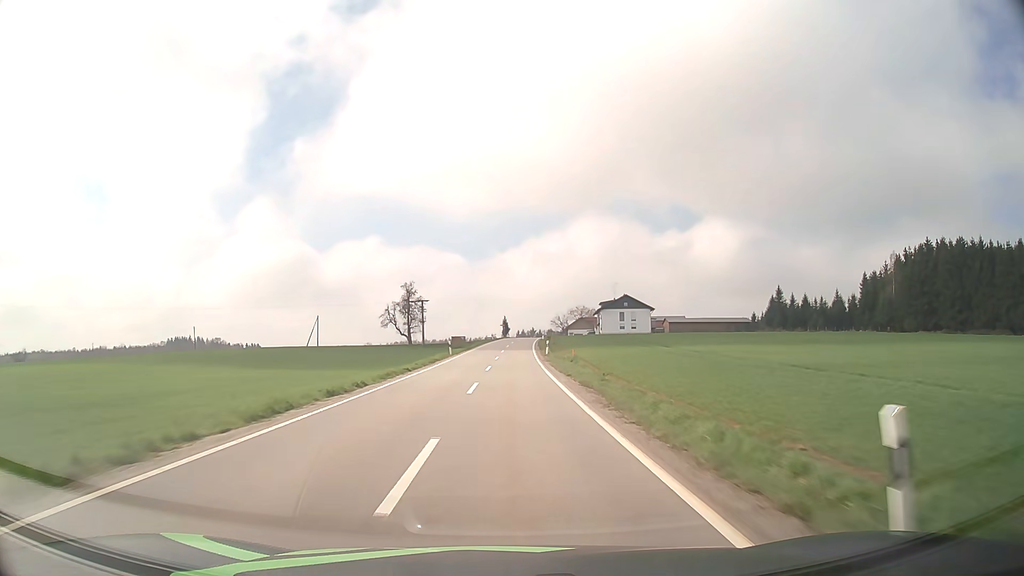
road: tertiary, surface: asphalt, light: Day
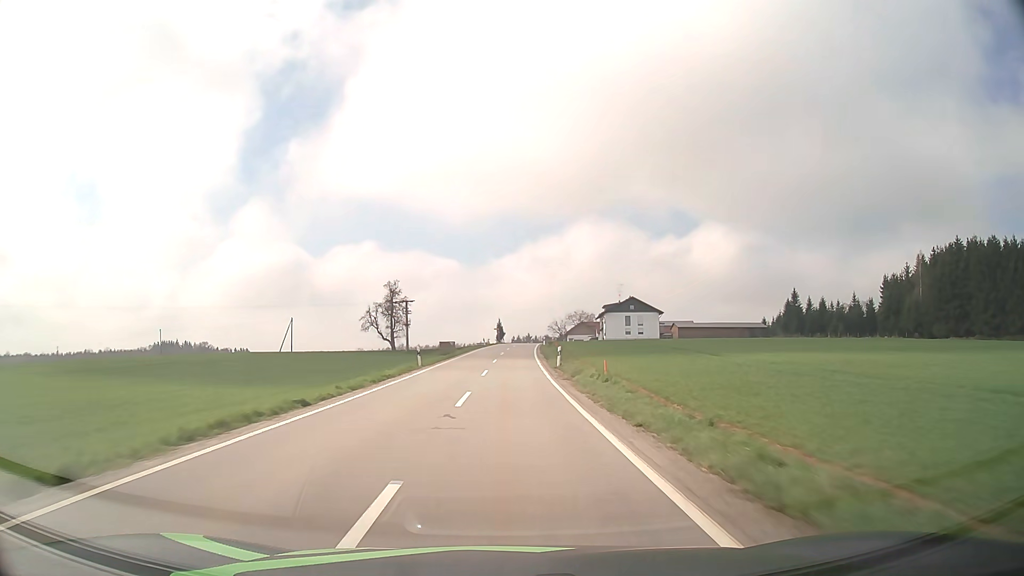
(+0.1, +14.9) m; 0°
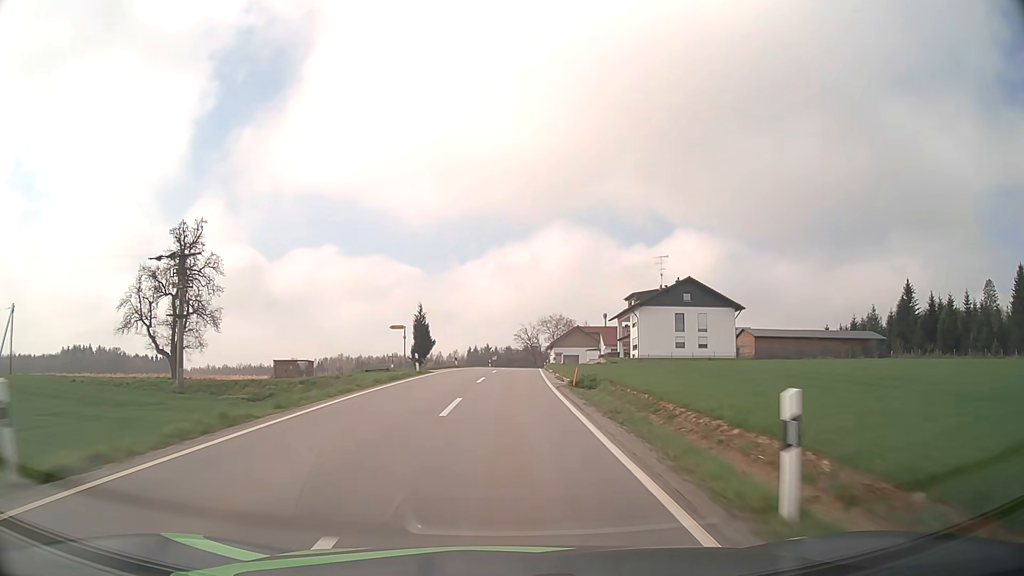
(+1.7, +73.7) m; +3°
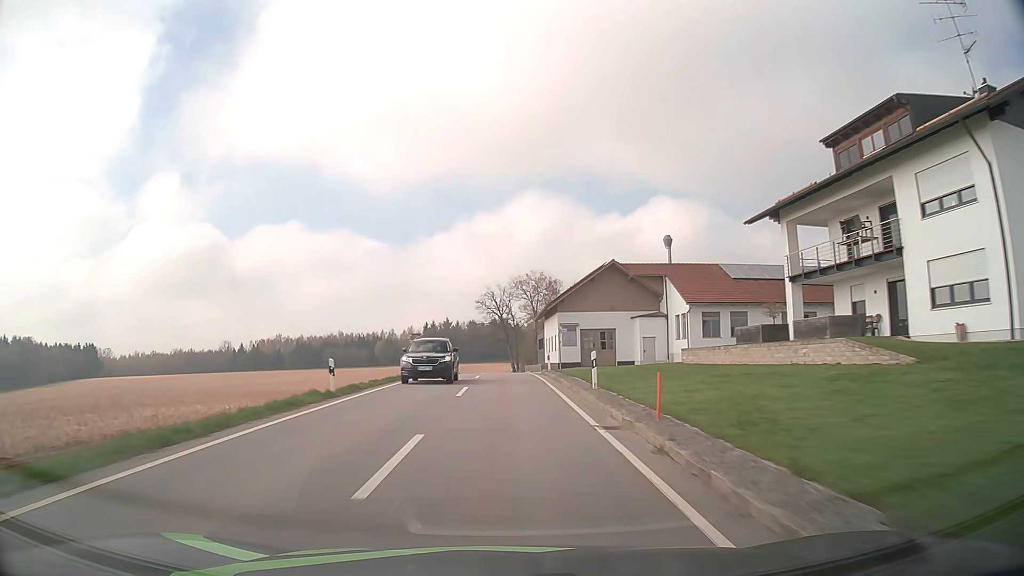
(+1.9, +66.1) m; +3°
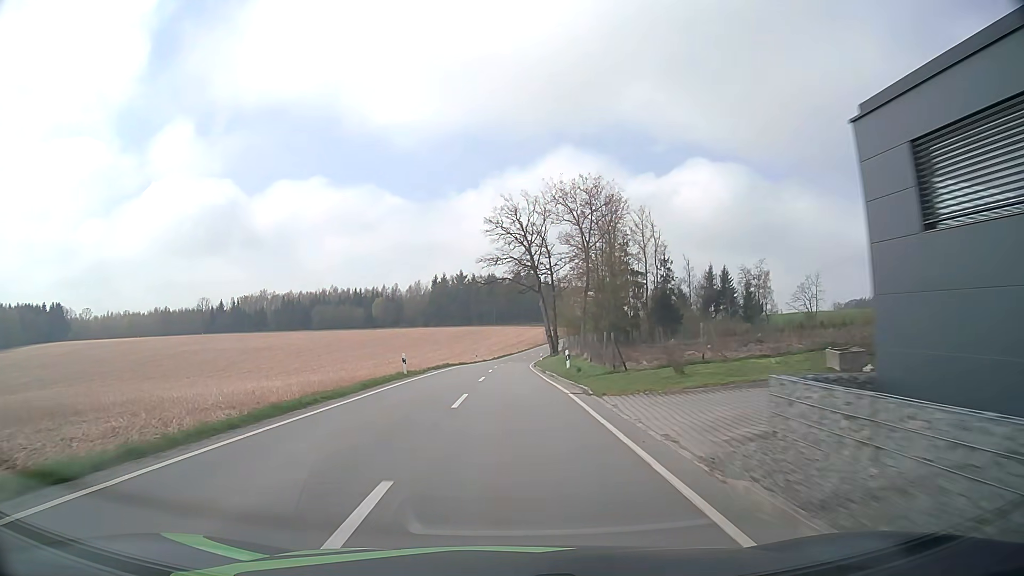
(-1.1, +63.4) m; -2°
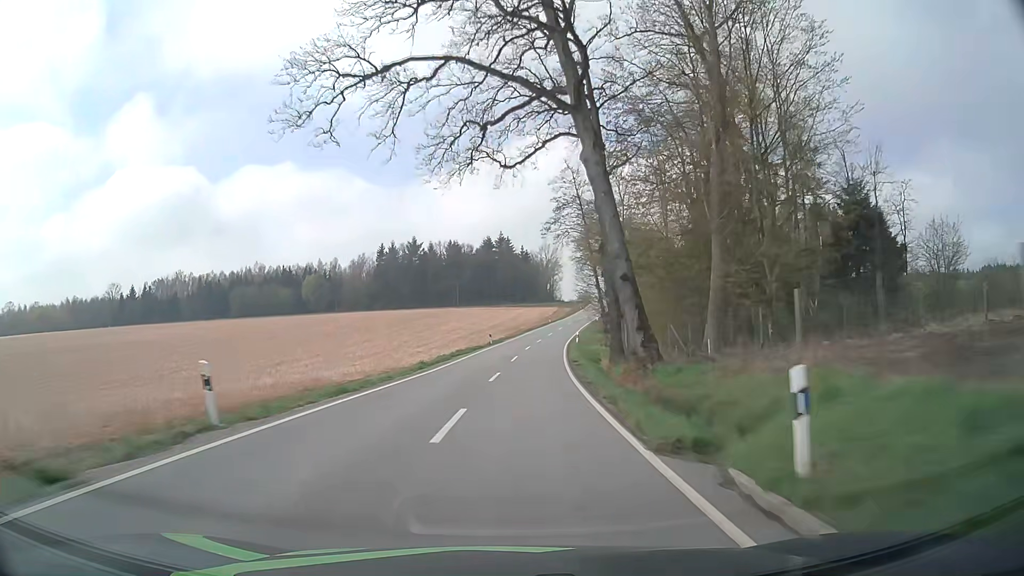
(+0.7, +65.3) m; +2°
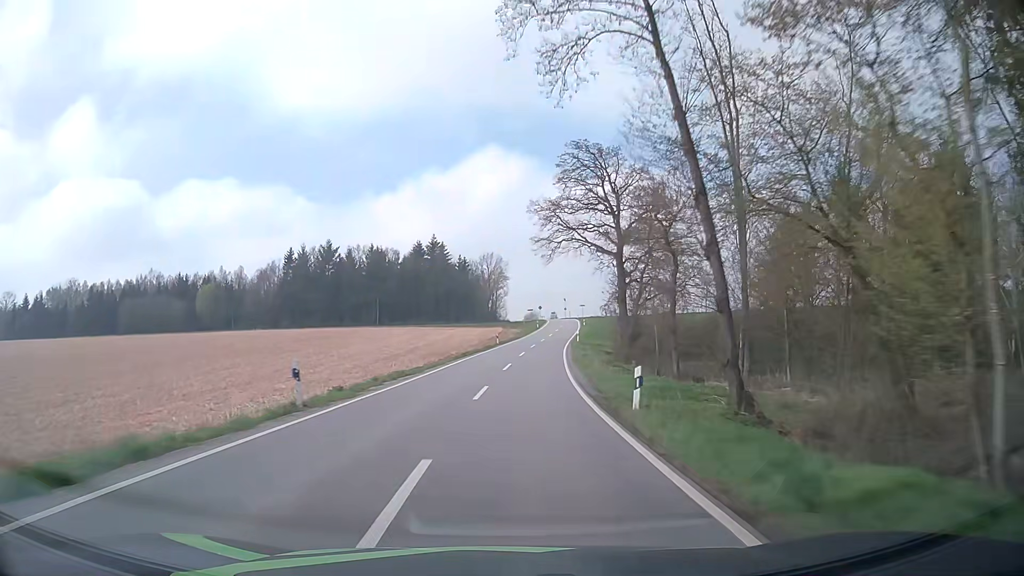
(+1.6, +40.8) m; +5°
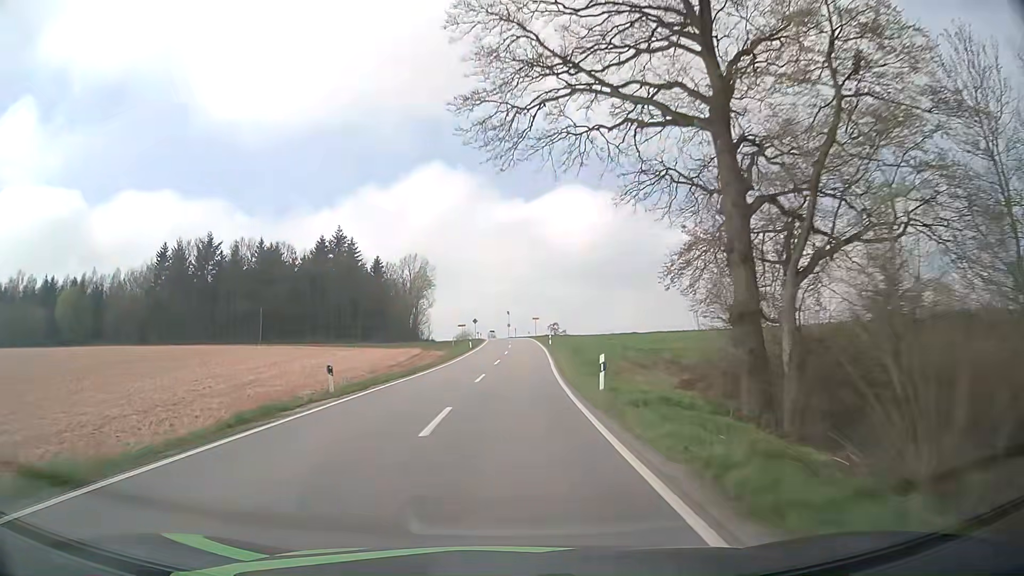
(+2.1, +41.7) m; +5°
